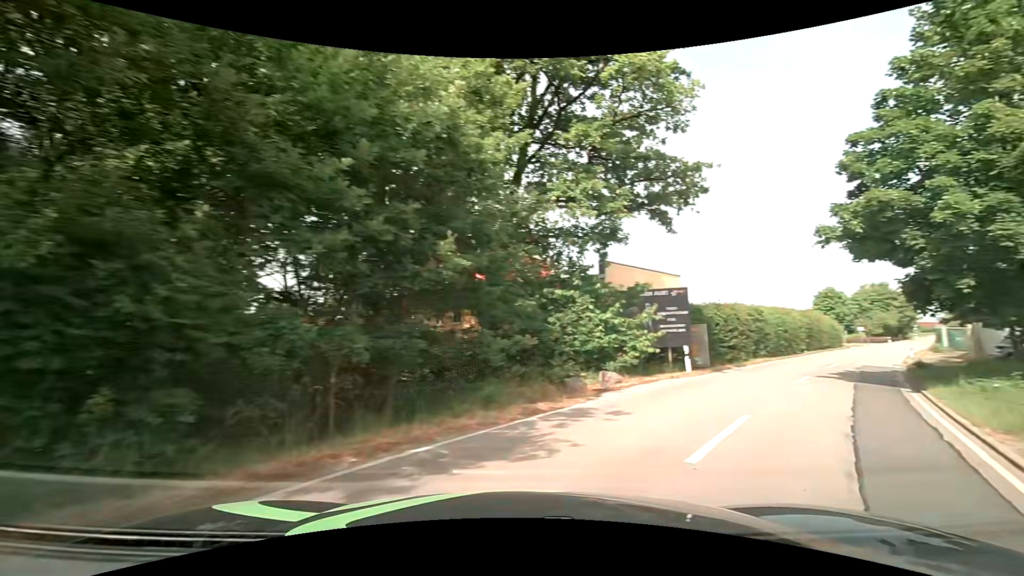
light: Day
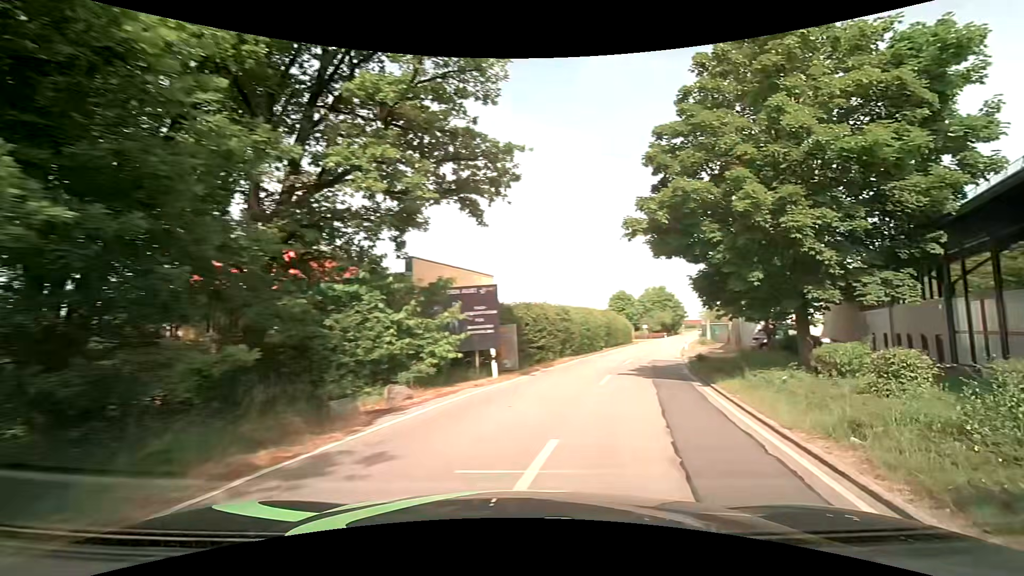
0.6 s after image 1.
(+0.6, +3.1) m; +22°
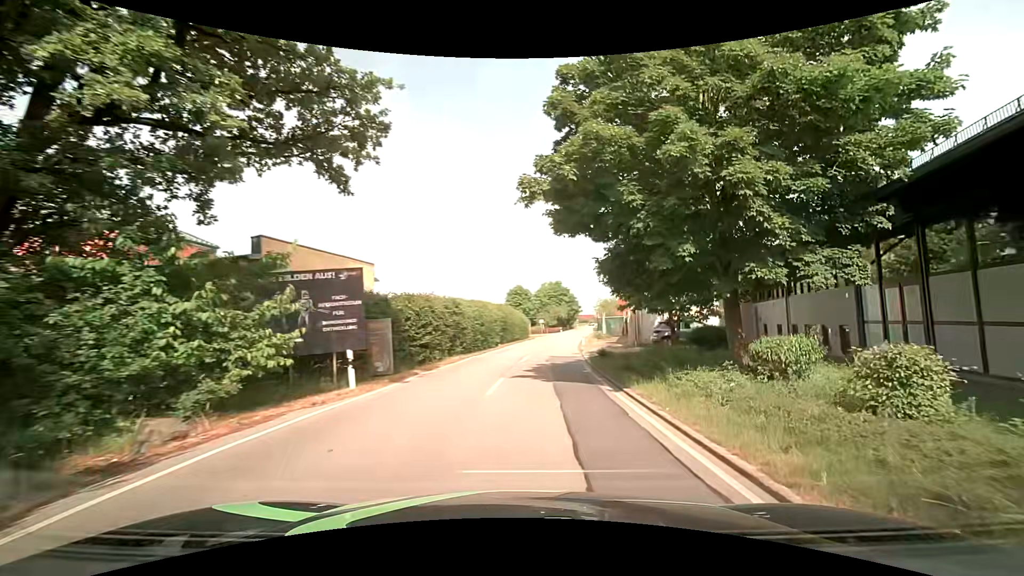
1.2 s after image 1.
(+0.4, +3.8) m; +12°
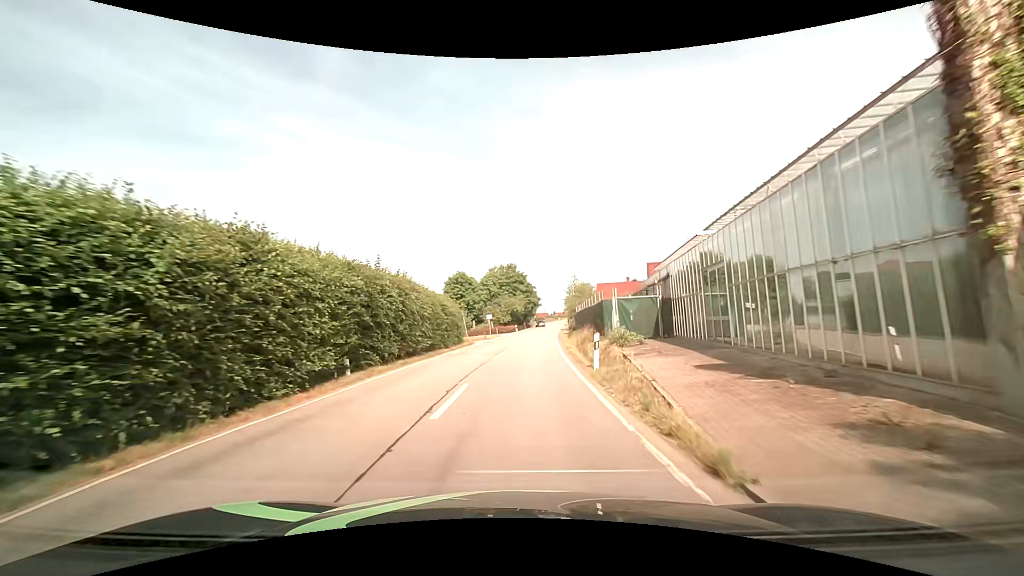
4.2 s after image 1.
(+1.0, +28.8) m; +4°
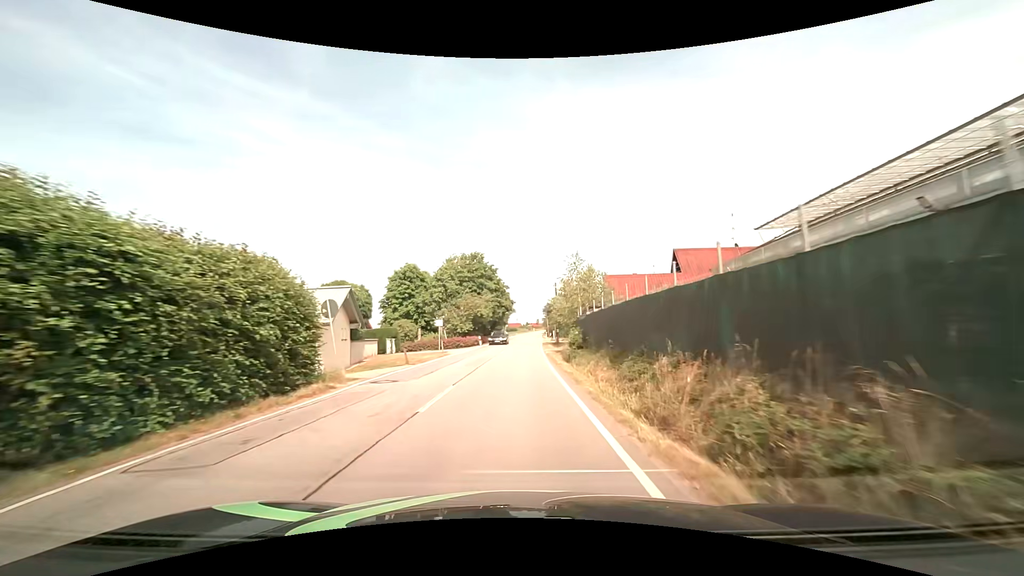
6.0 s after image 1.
(+0.7, +22.8) m; +3°
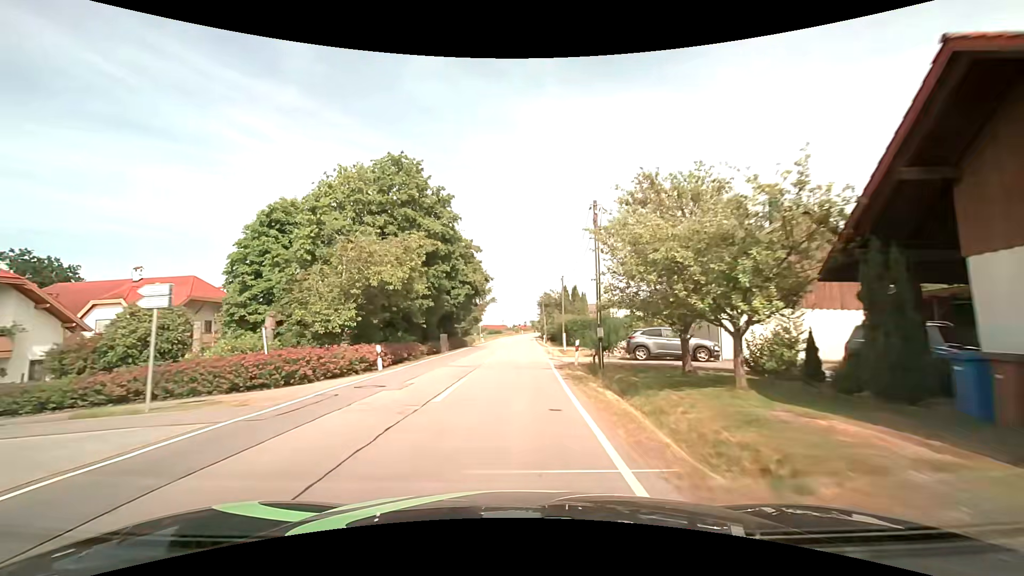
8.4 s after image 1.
(+0.7, +35.2) m; +2°
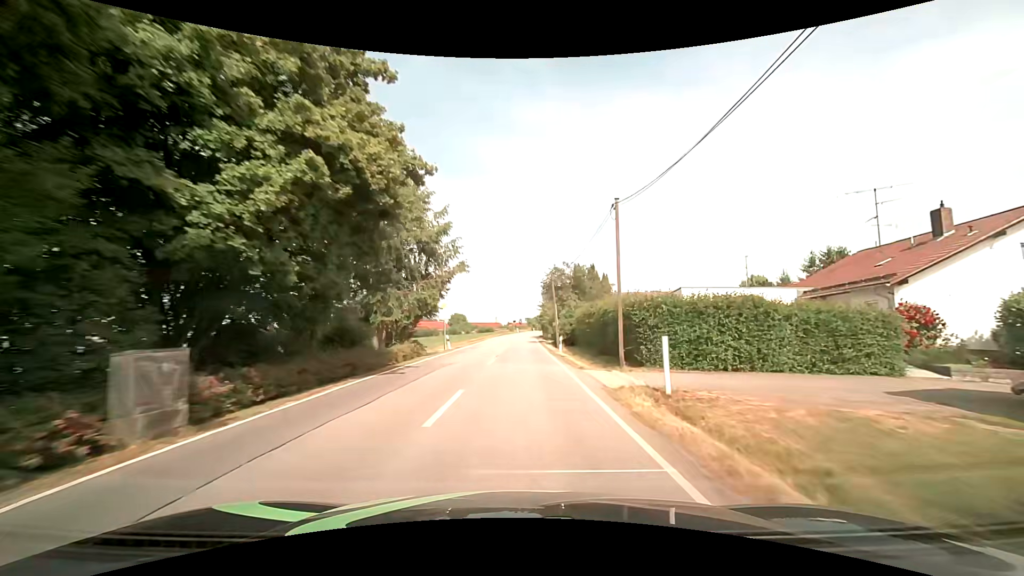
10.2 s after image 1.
(+0.2, +26.8) m; +1°
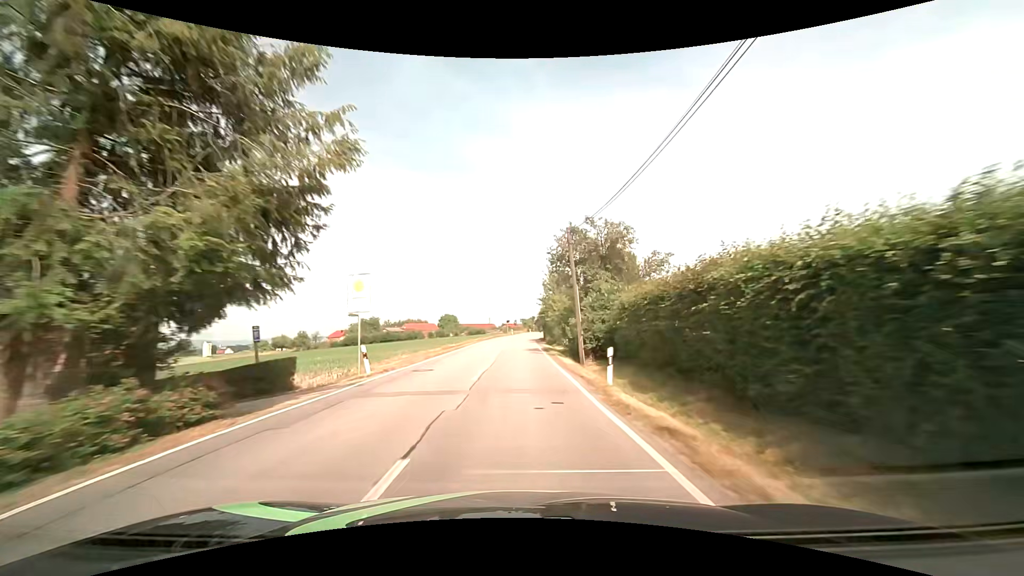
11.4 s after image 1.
(+0.2, +18.0) m; +1°
(0, +10) (0, +20) (0, +30) (0, +40) (0, +50) (0, +60) (+1, +70) (+2, +80) (+3, +90) (+4, +100) m
